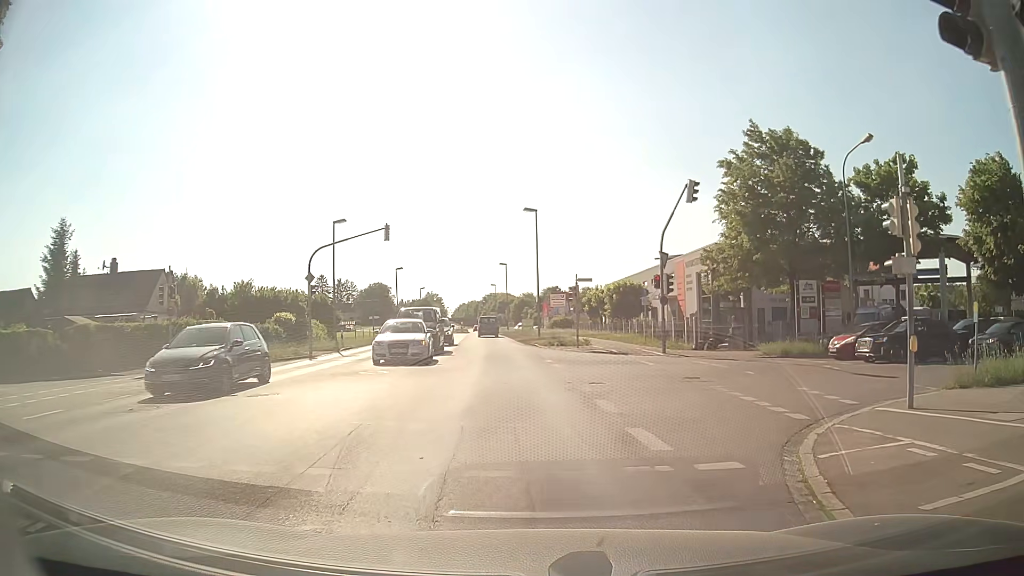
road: tertiary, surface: asphalt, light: Day
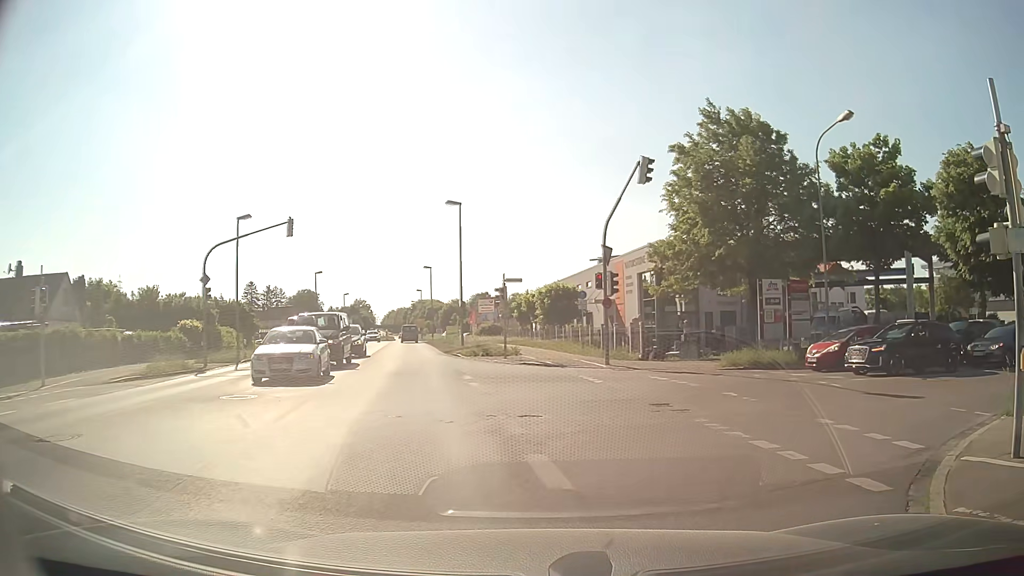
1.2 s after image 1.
(+0.1, +4.2) m; +4°
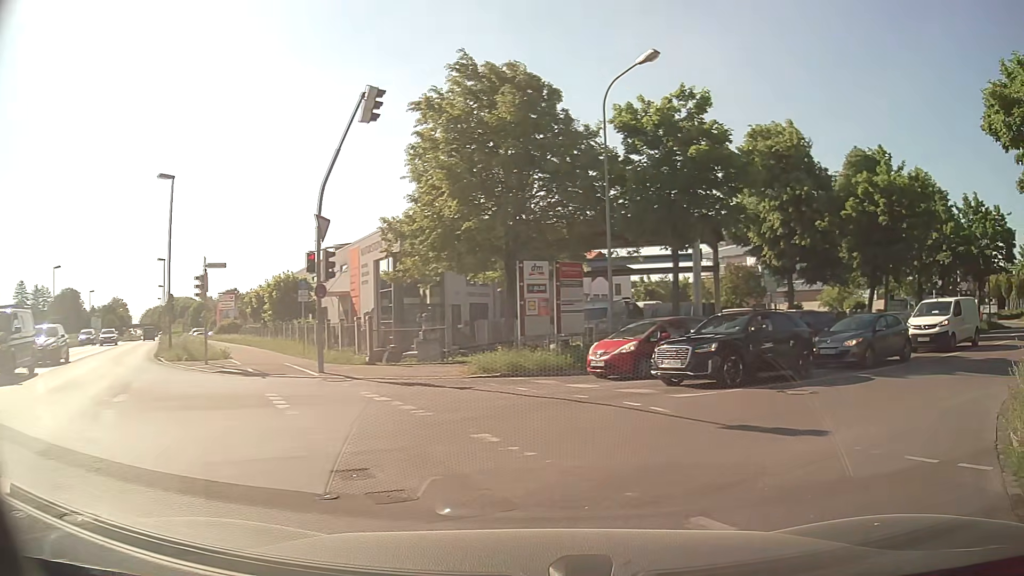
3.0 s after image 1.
(+1.0, +5.6) m; +24°
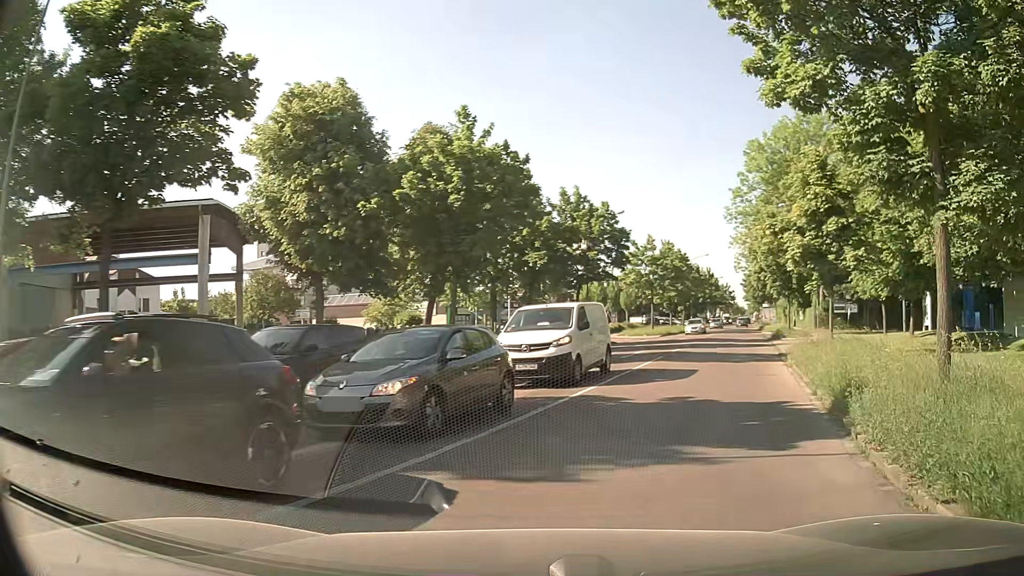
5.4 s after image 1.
(+3.0, +9.1) m; +35°
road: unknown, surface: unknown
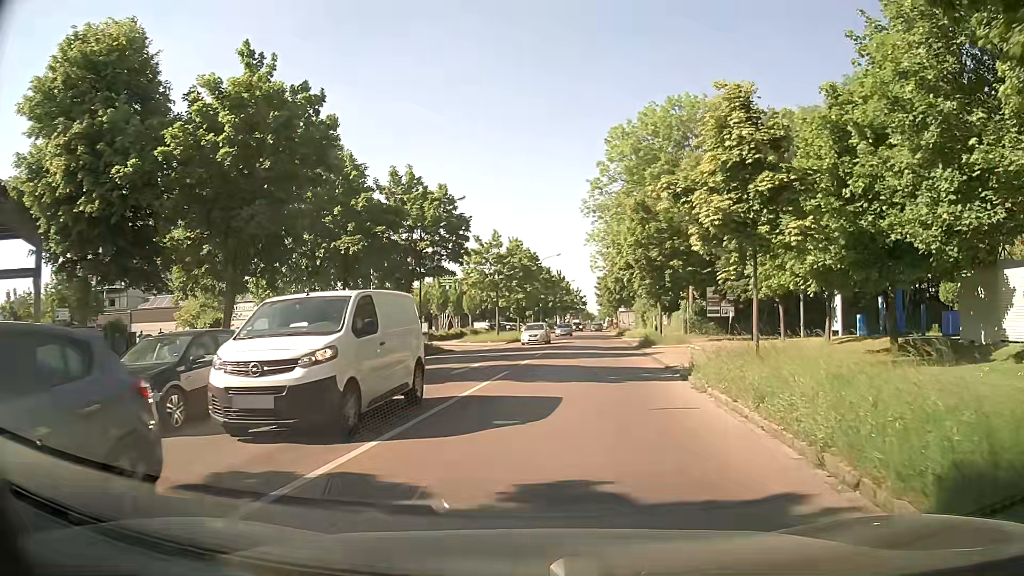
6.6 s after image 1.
(+1.0, +7.0) m; +13°
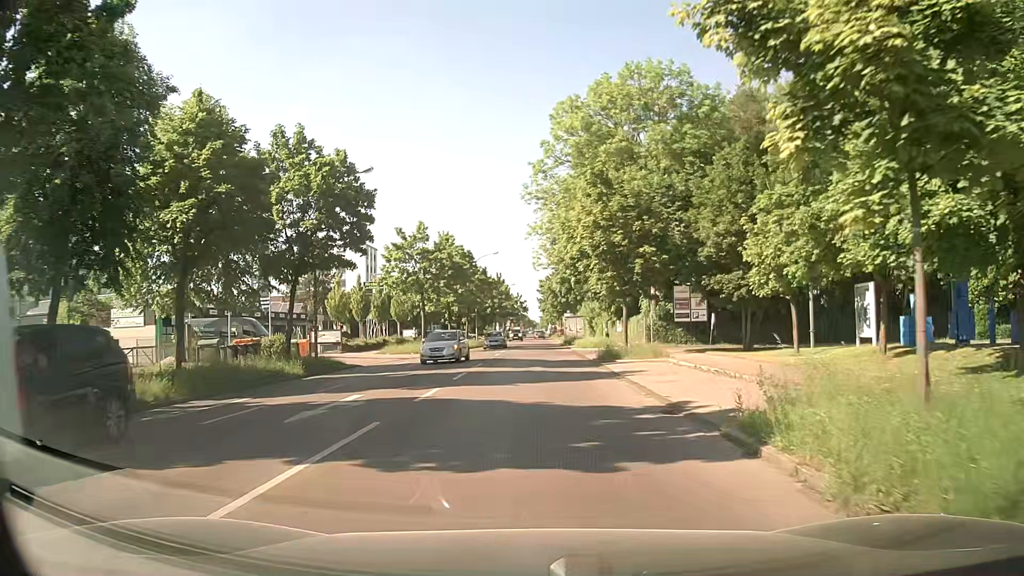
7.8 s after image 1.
(+0.6, +9.2) m; +6°
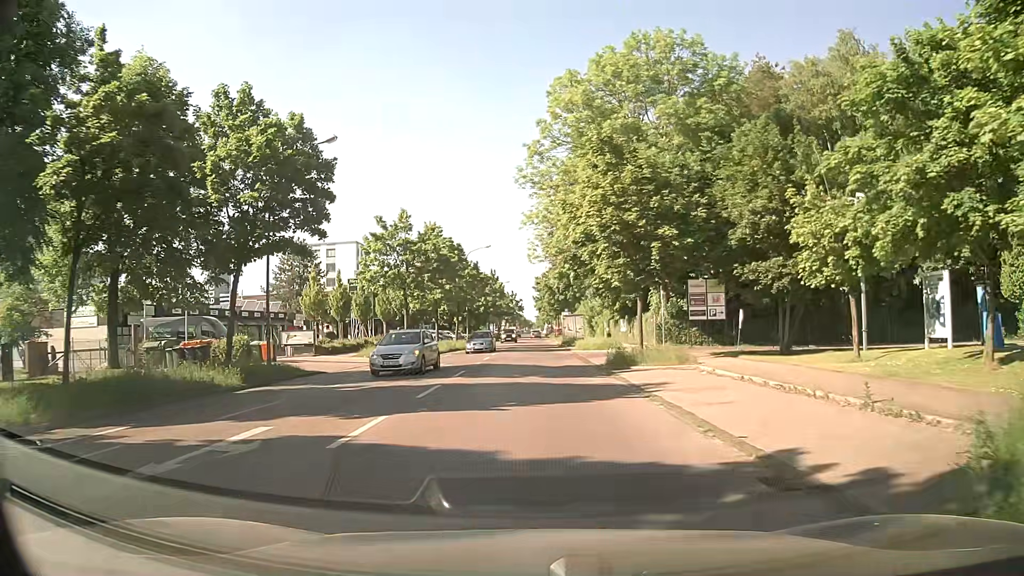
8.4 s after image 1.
(0.0, +5.3) m; 0°
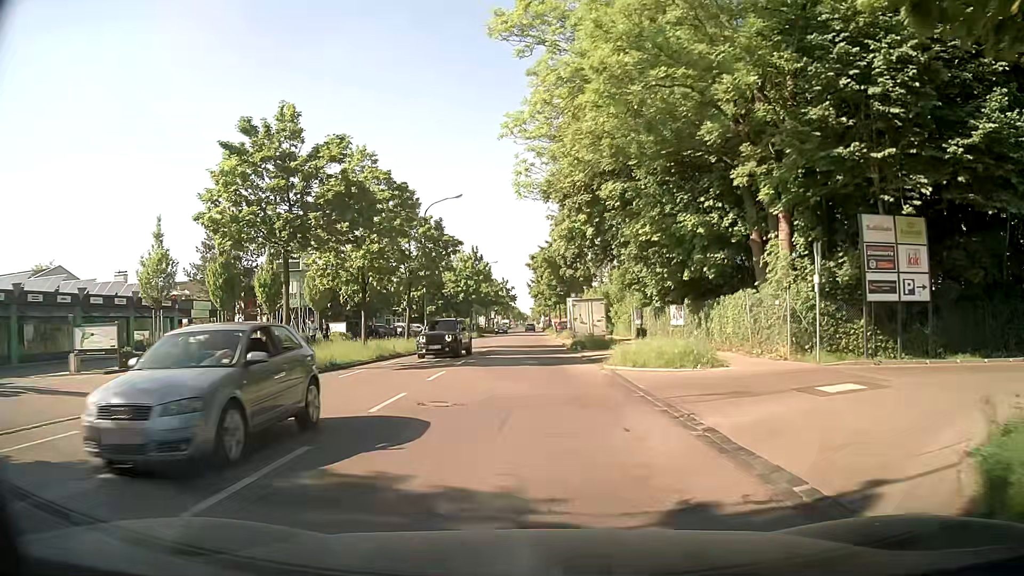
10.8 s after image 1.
(+0.1, +21.3) m; 0°
(0, +10) (0, +20) (0, +30) (0, +40) (-1, +50) (-3, +59) (-12, +63) (-22, +62) (-32, +61) (-42, +62) m
